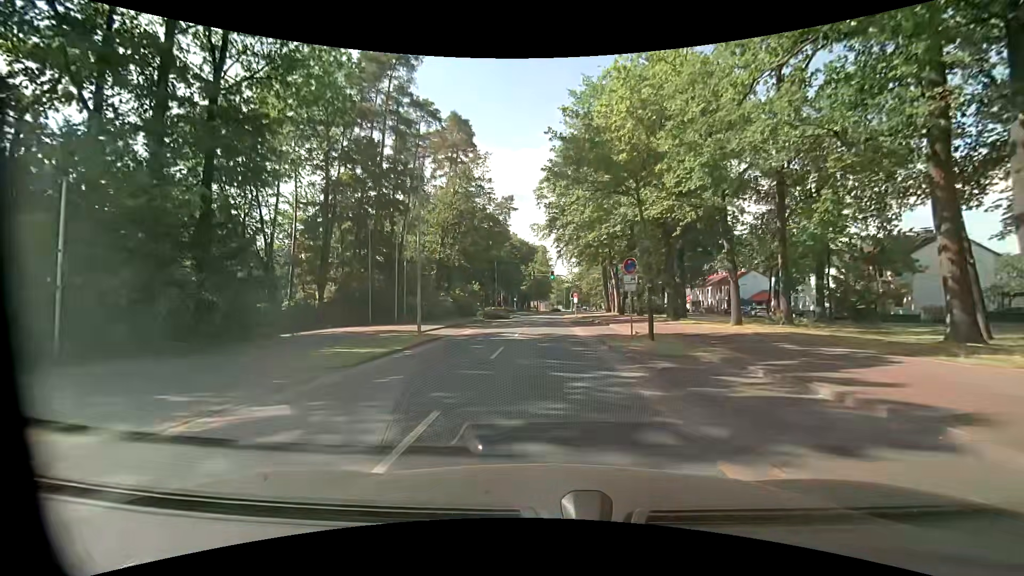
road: tertiary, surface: asphalt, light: Day
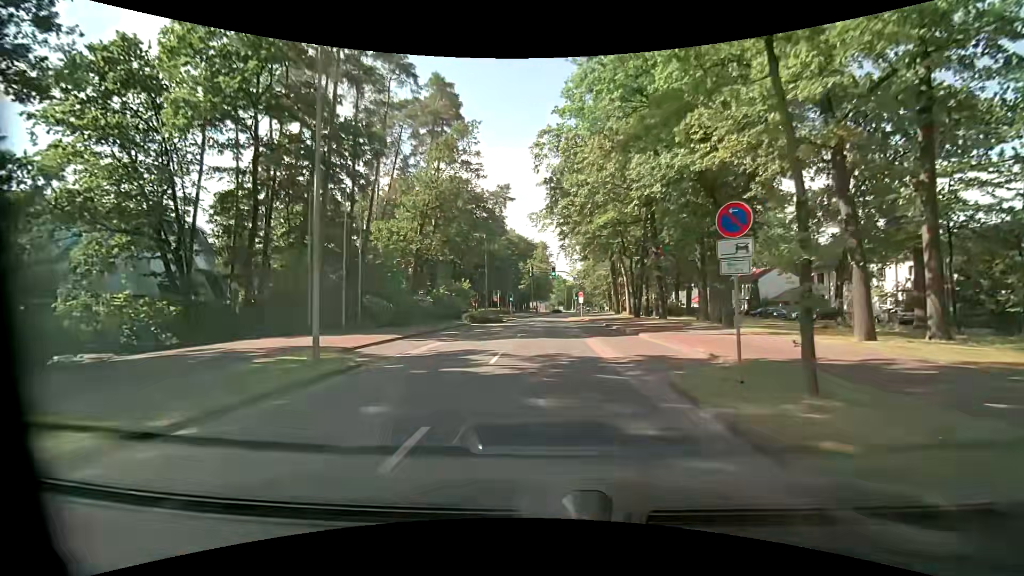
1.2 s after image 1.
(-0.2, +9.9) m; -1°
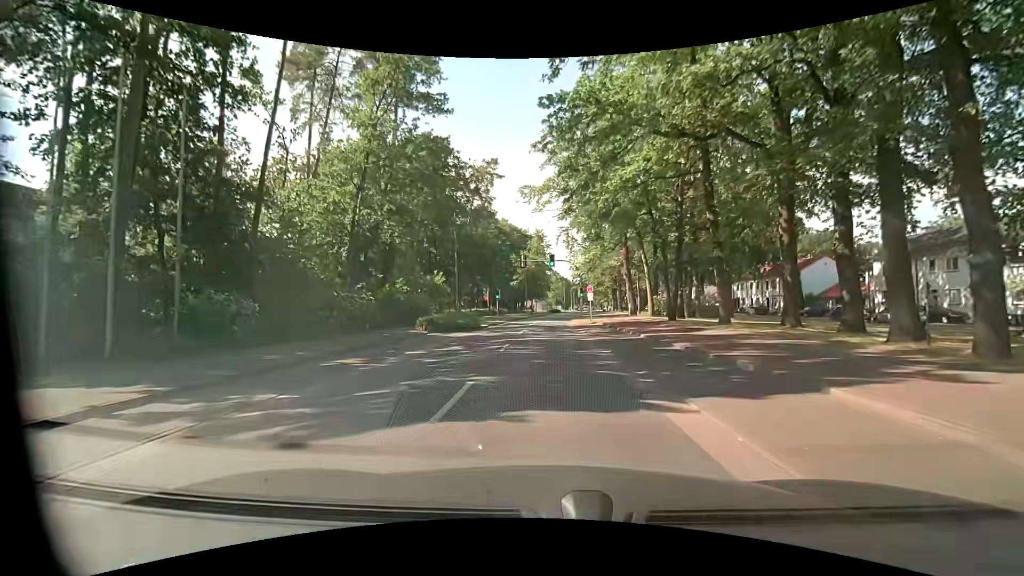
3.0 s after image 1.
(-0.1, +14.9) m; -1°
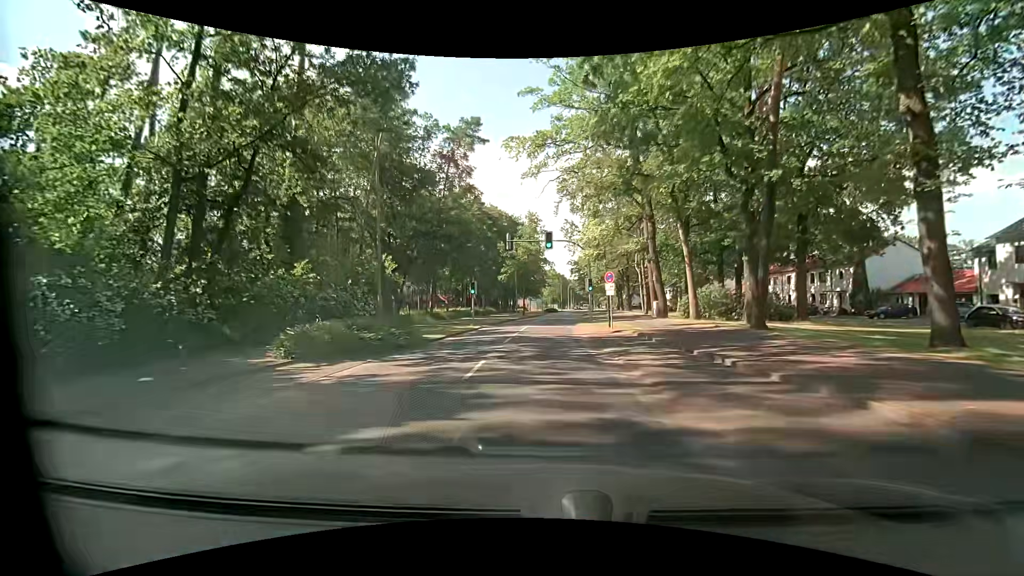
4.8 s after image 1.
(+0.2, +15.0) m; +1°
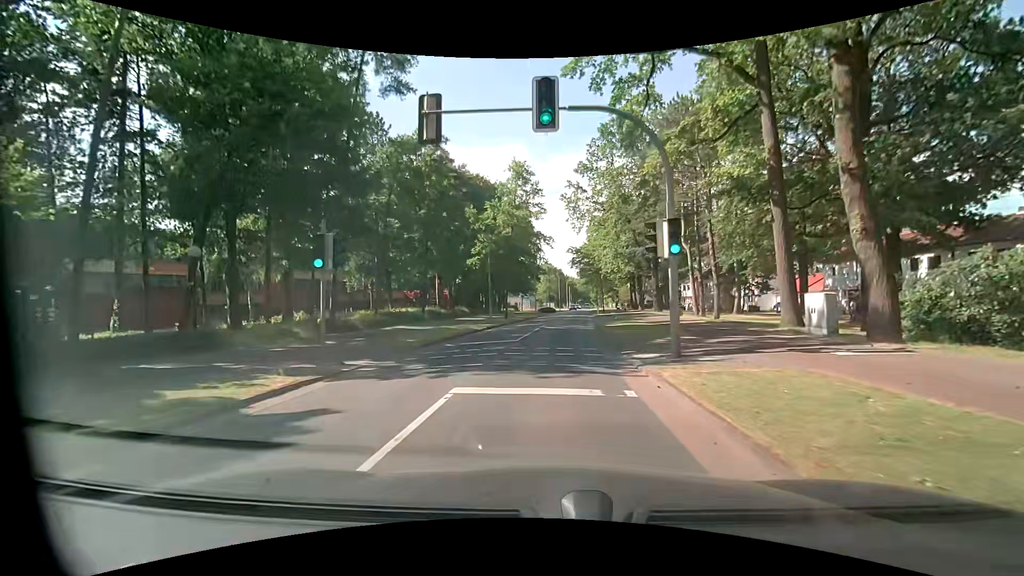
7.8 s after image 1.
(+0.2, +25.0) m; 0°
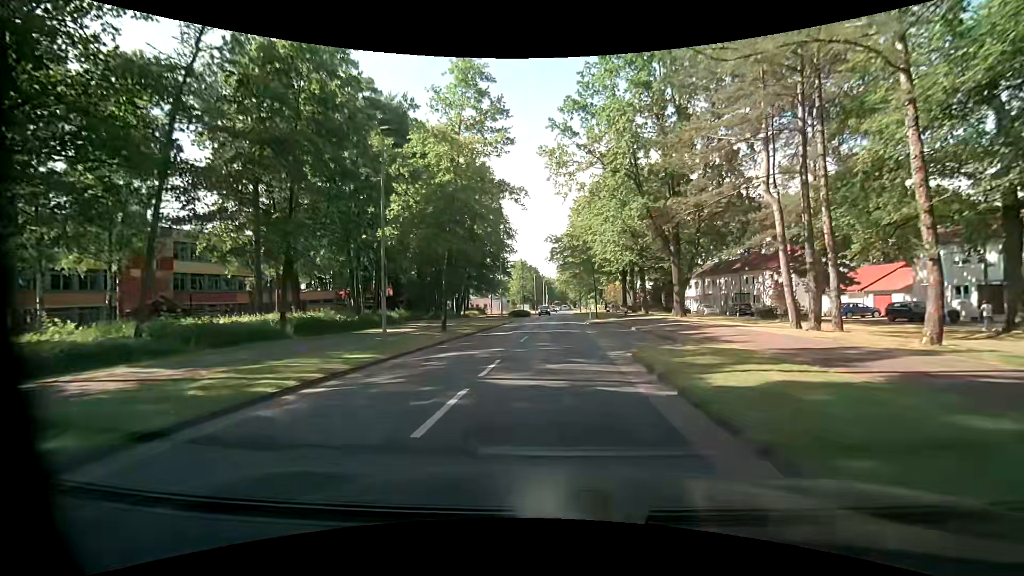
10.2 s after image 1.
(+0.4, +20.0) m; +2°
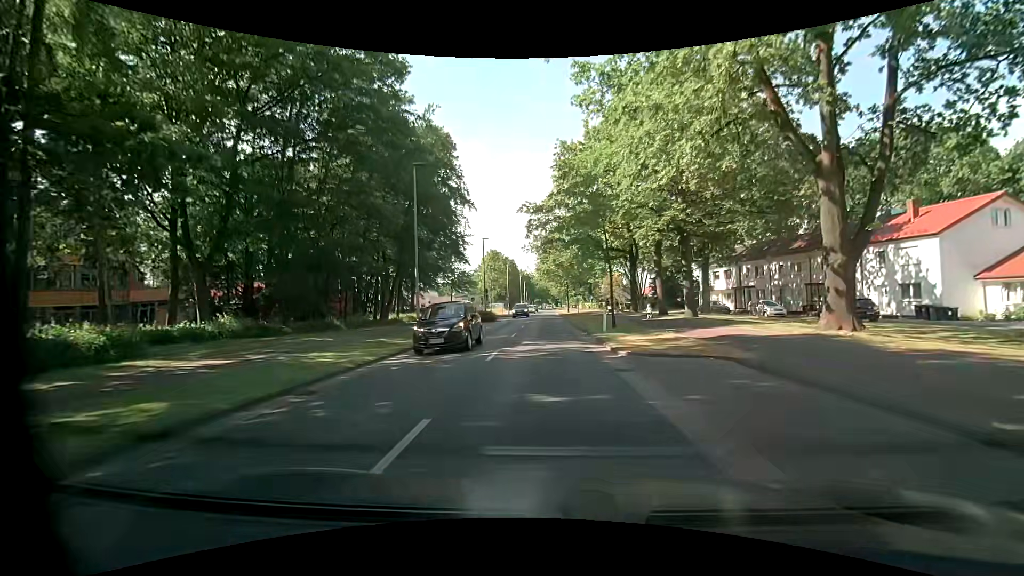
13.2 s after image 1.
(+1.0, +24.9) m; +3°
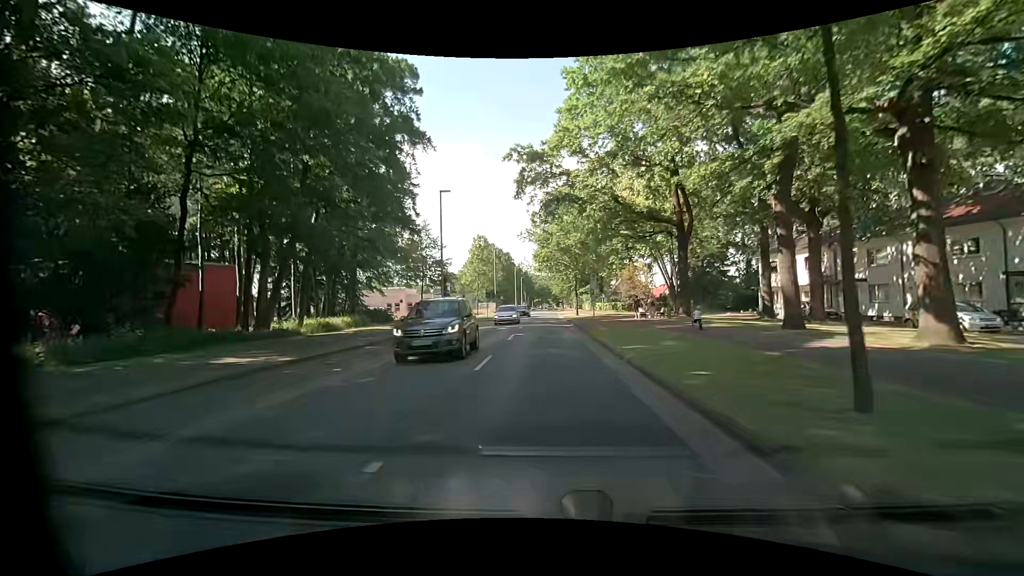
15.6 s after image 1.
(-0.1, +20.0) m; 0°
(0, +10) (0, +20) (0, +30) (0, +40) (0, +50) (0, +60) (0, +70) (0, +80) (0, +90) (+1, +100) m
